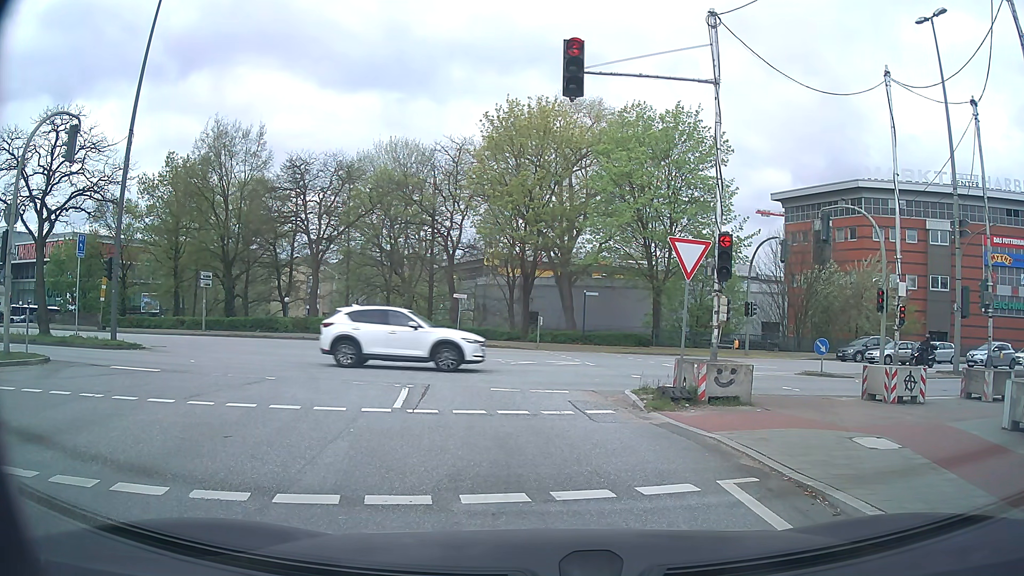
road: secondary_link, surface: asphalt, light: Day
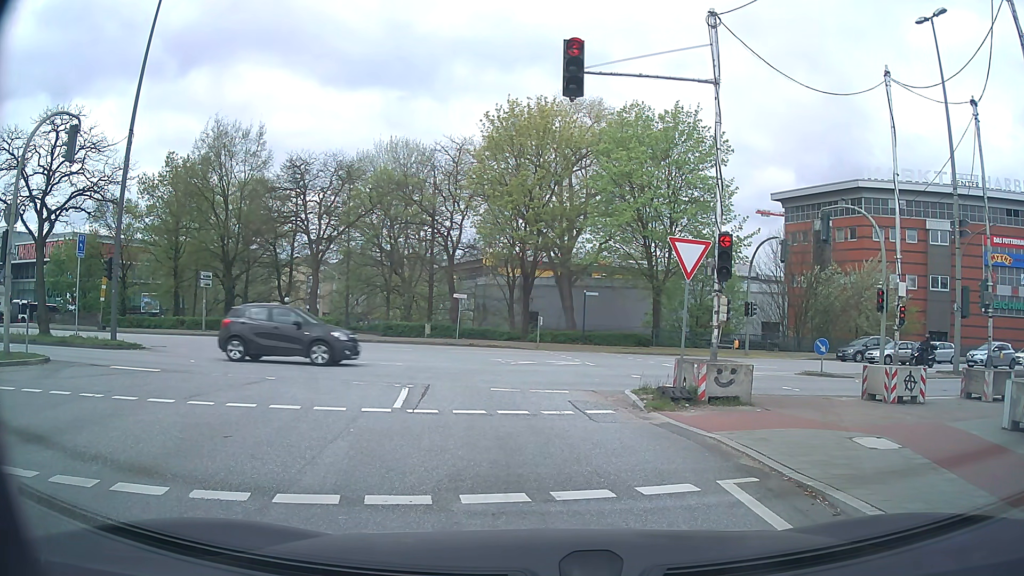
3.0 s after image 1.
(0.0, 0.0) m; 0°
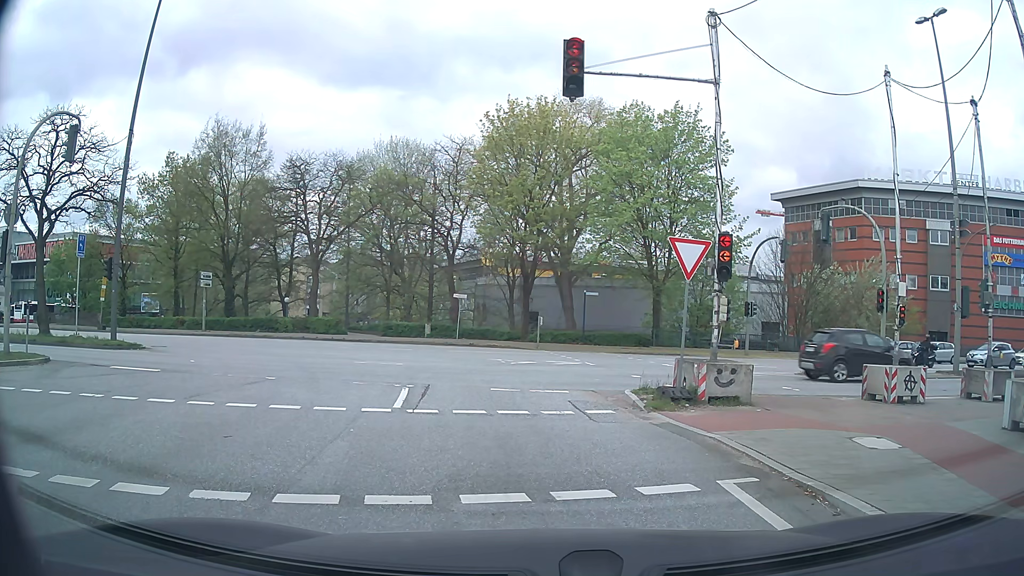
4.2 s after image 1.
(0.0, 0.0) m; 0°
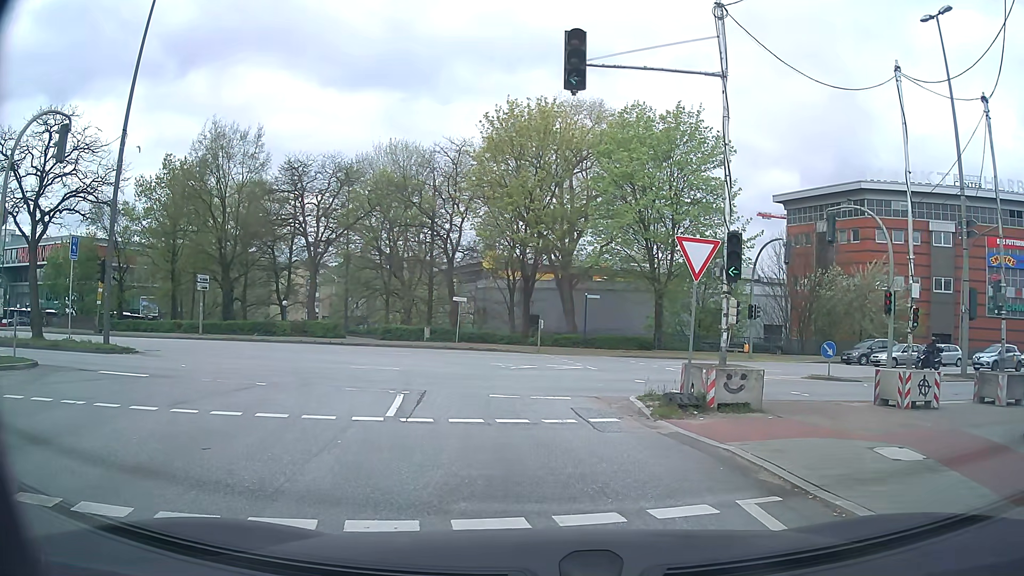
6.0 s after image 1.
(0.0, +0.6) m; 0°
